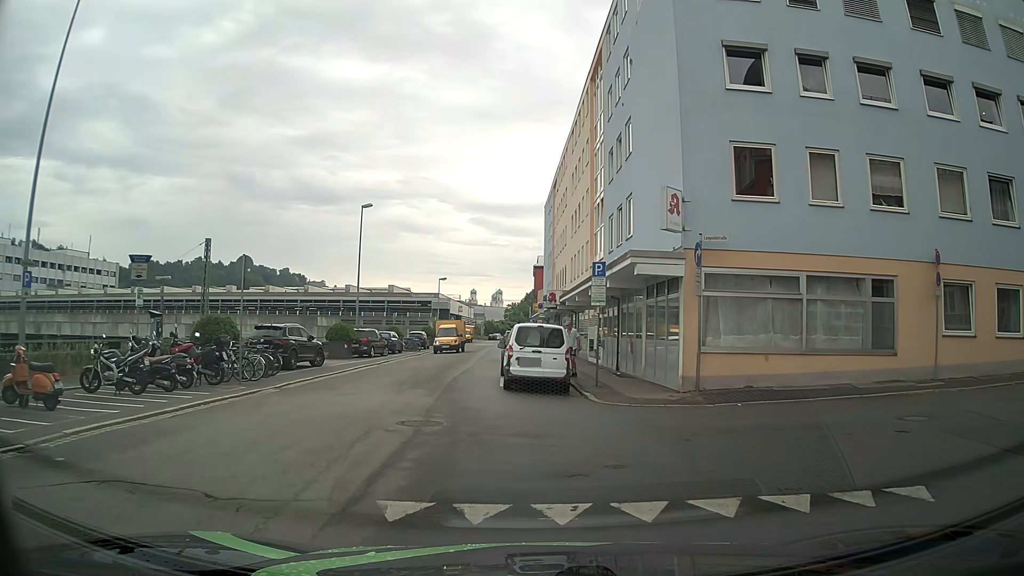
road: residential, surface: asphalt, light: Day
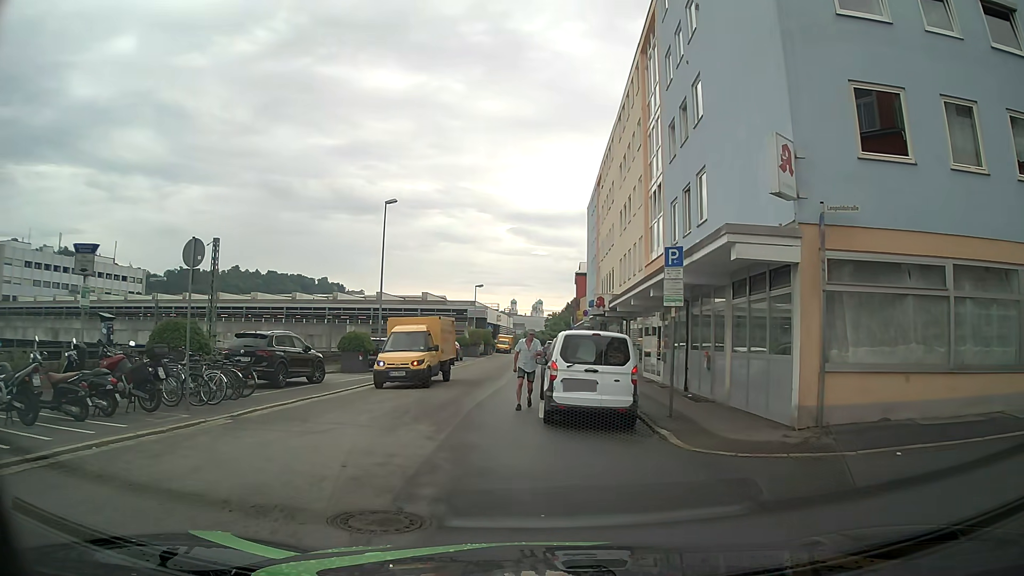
(-0.1, +4.9) m; -3°
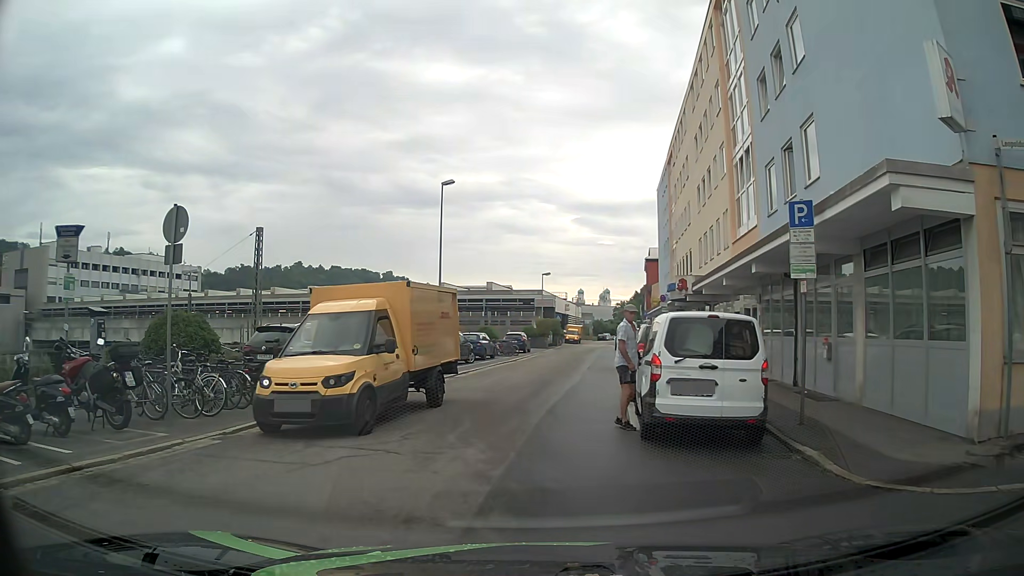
(-0.2, +3.4) m; -4°
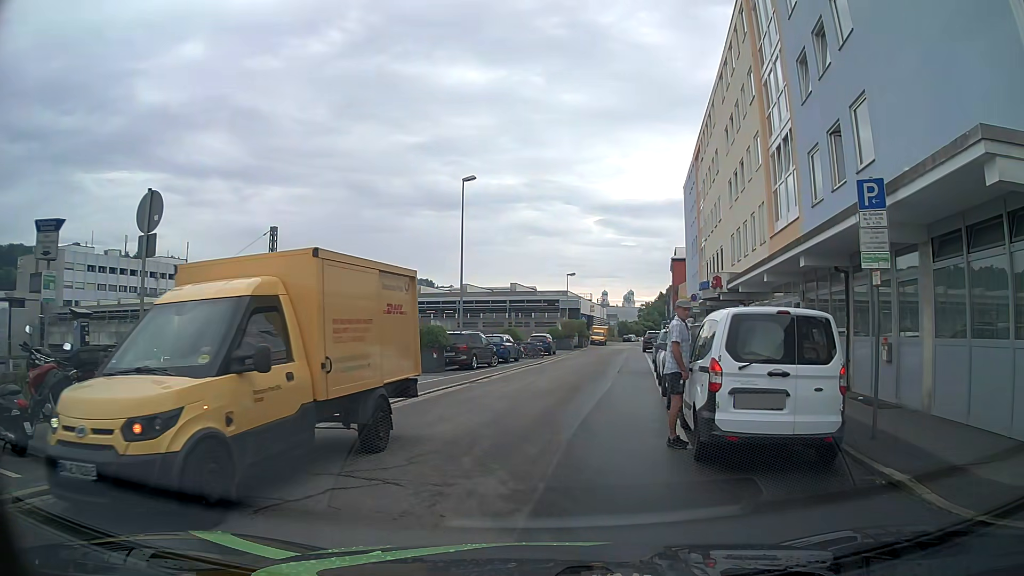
(-0.1, +1.5) m; -3°
